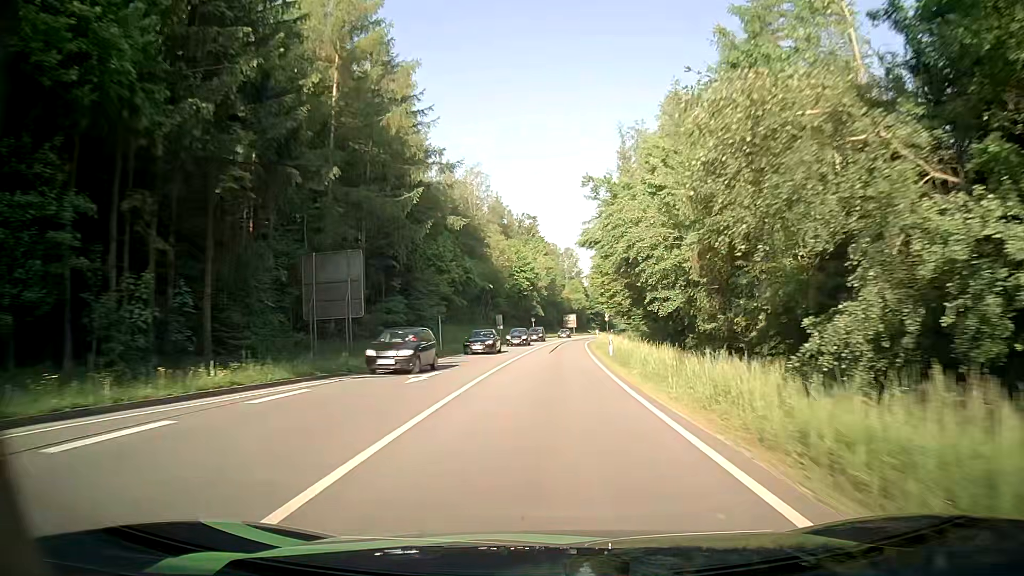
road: primary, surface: asphalt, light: Day
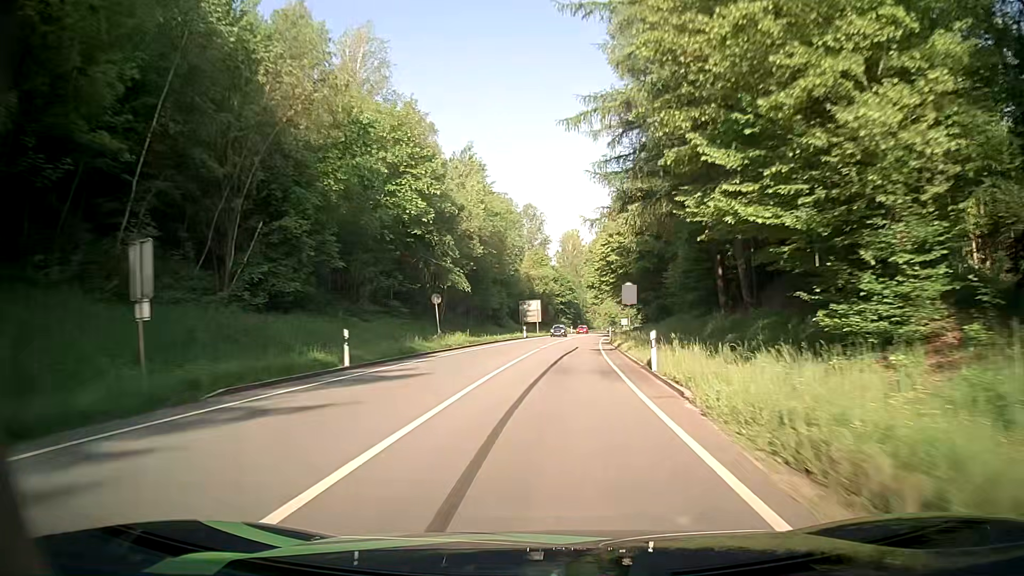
(+1.7, +62.2) m; +4°
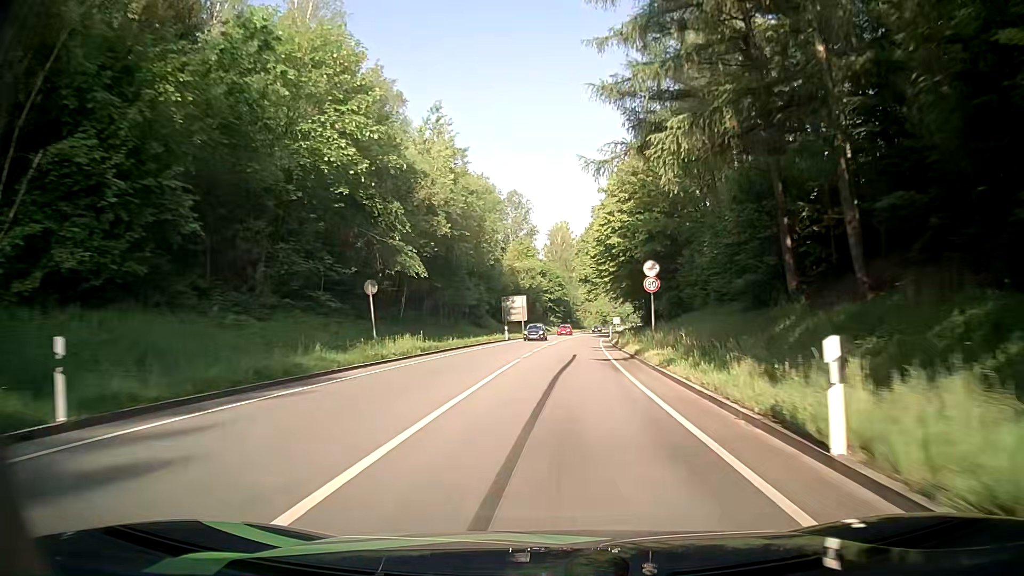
(0.0, +12.5) m; 0°
